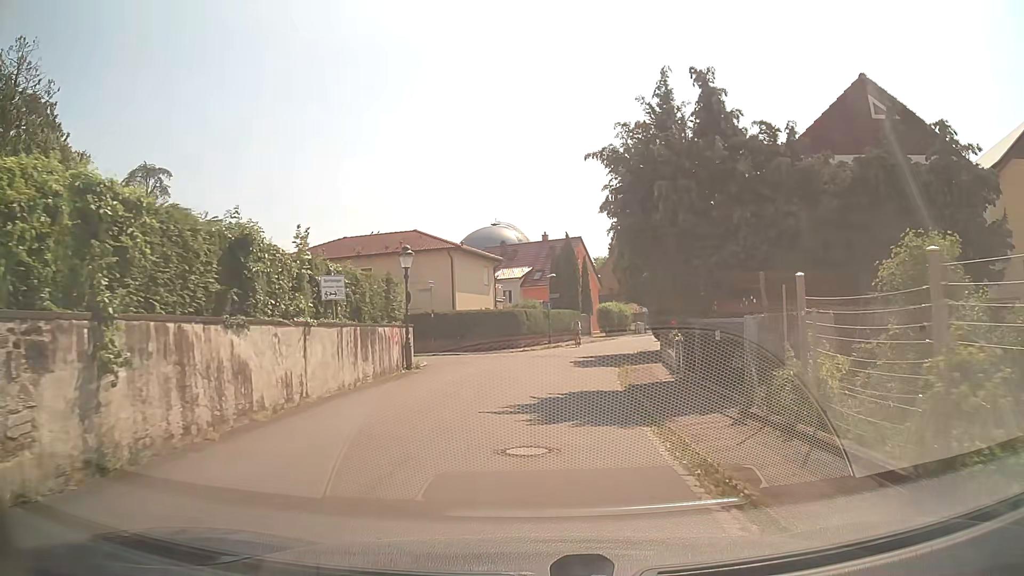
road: residential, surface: asphalt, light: Day
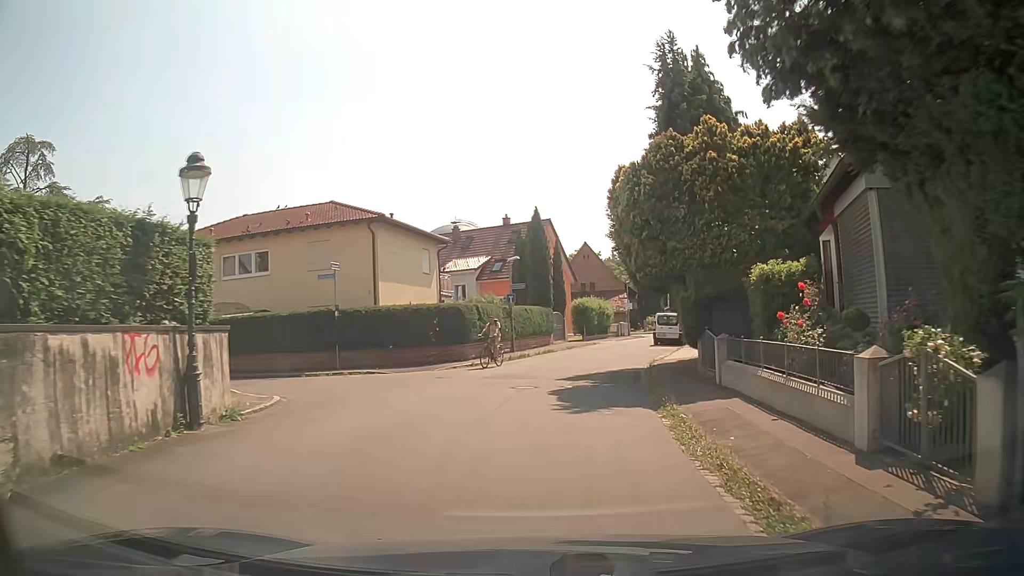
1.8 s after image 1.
(+0.4, +12.2) m; +4°
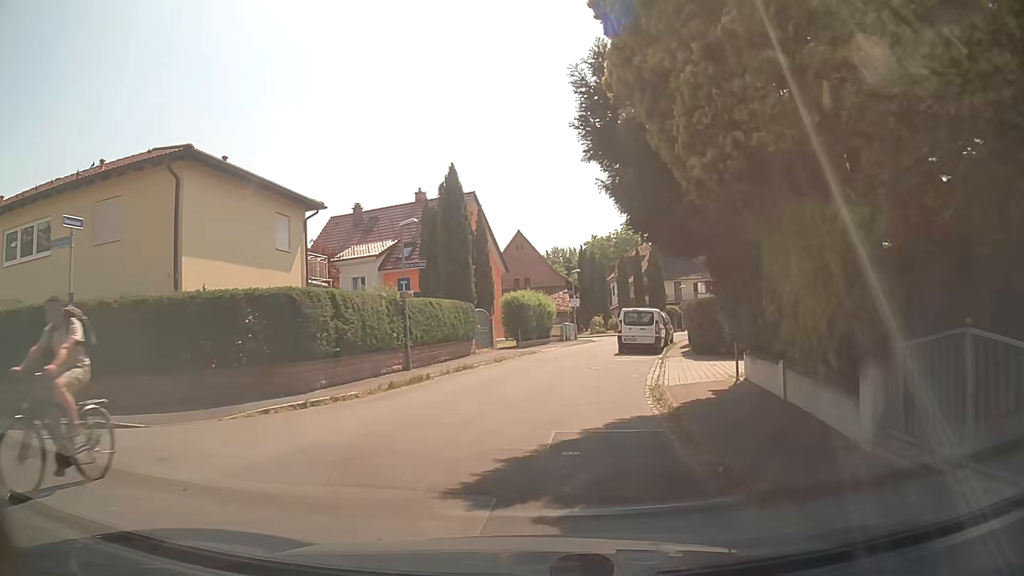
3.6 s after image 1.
(+0.6, +12.1) m; +5°
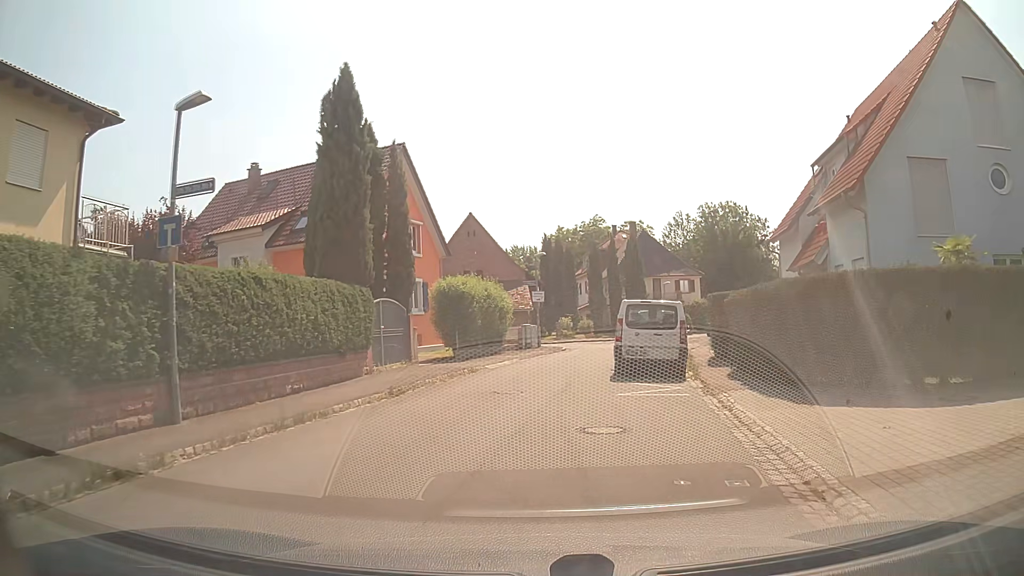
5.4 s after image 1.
(+0.4, +12.0) m; +6°
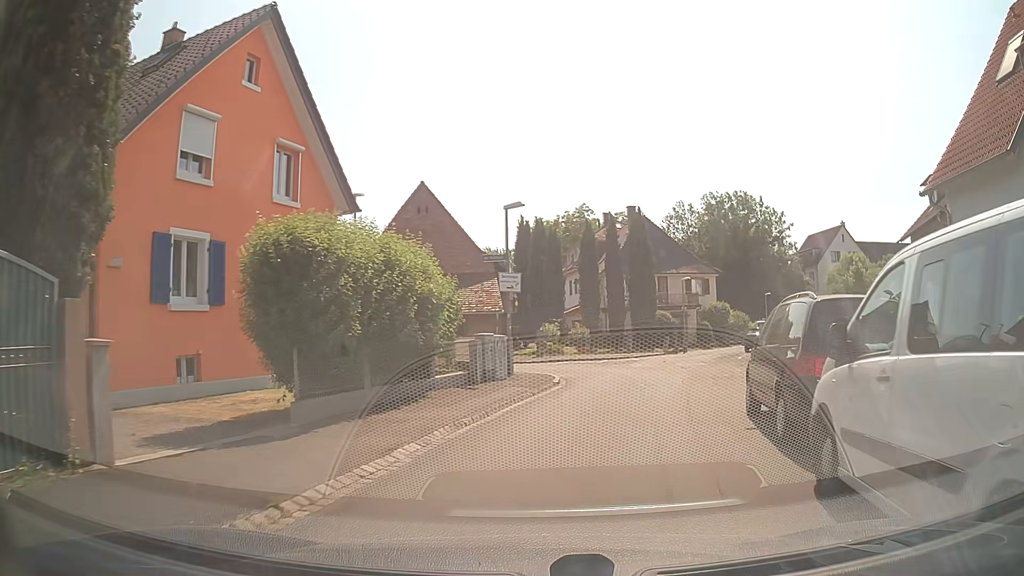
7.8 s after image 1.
(-0.5, +15.4) m; -1°
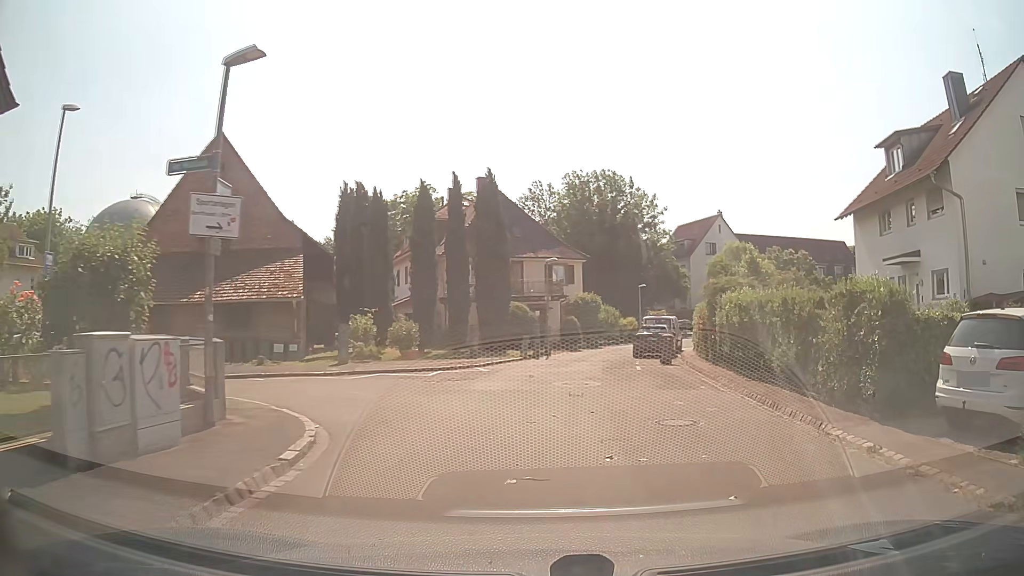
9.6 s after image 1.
(+1.2, +10.1) m; +15°
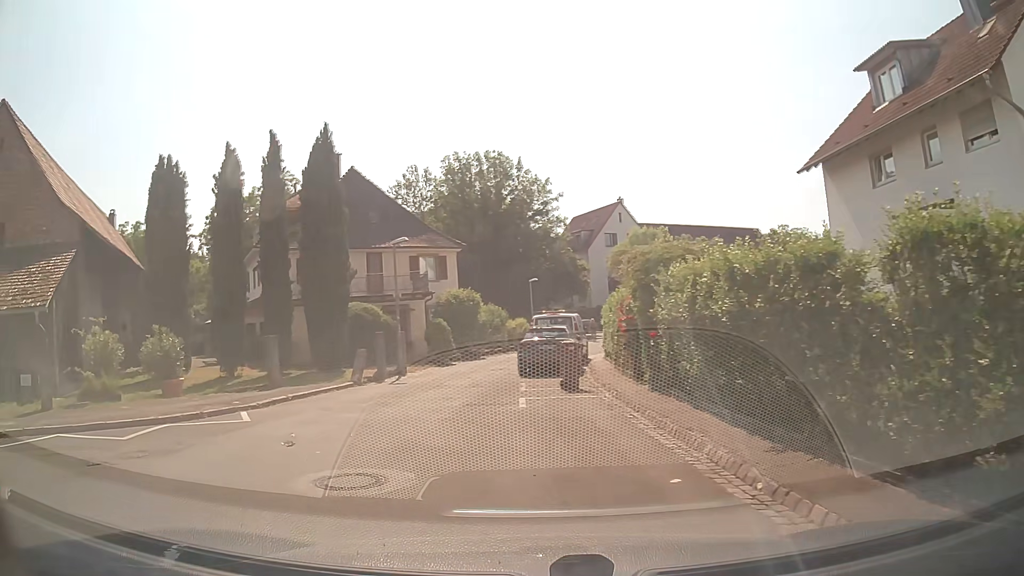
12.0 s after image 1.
(+1.3, +9.2) m; +7°
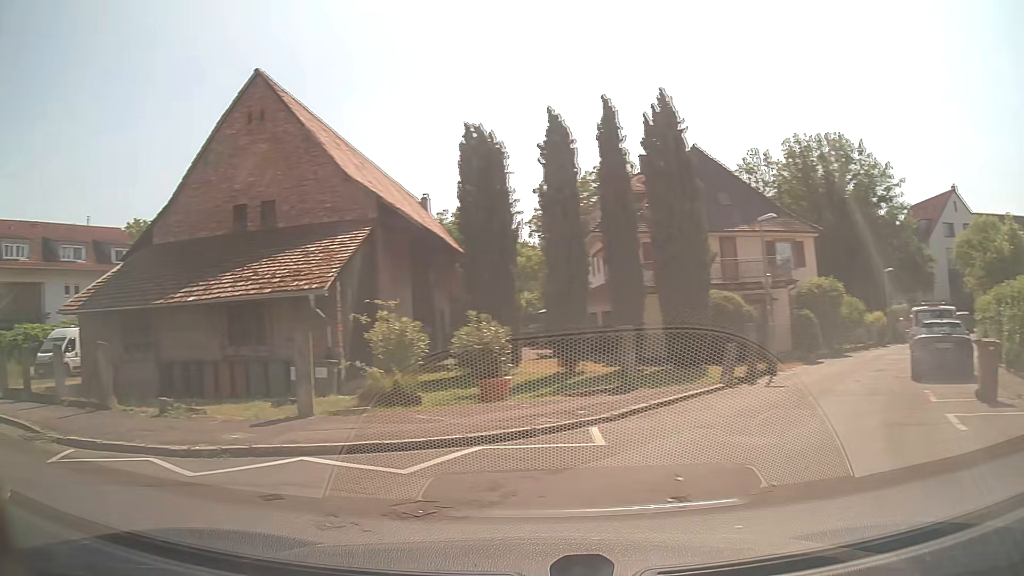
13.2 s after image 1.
(-0.8, +3.3) m; -30°
(-6, +7) (-16, +11) (-25, +15) (-34, +19) (-43, +23) (-52, +27) (-62, +30) (-72, +32) (-81, +34) (-91, +36) m
